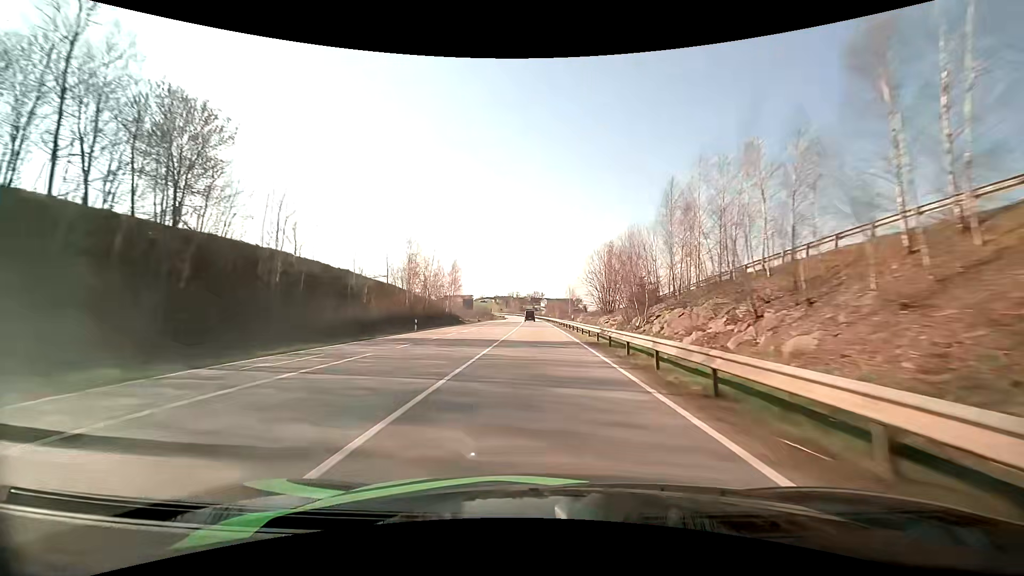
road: primary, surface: asphalt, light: Day
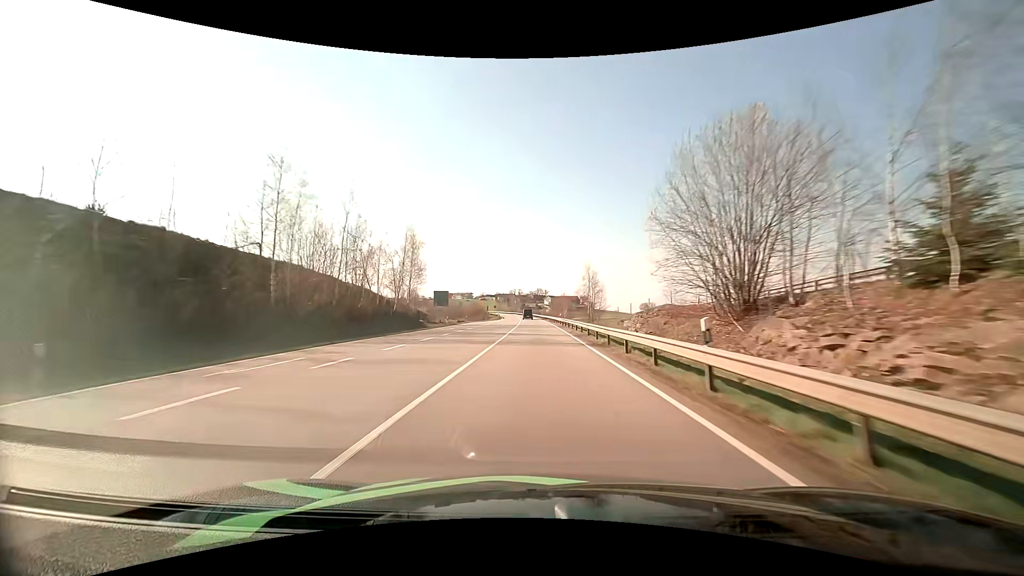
(-0.2, +31.9) m; -1°
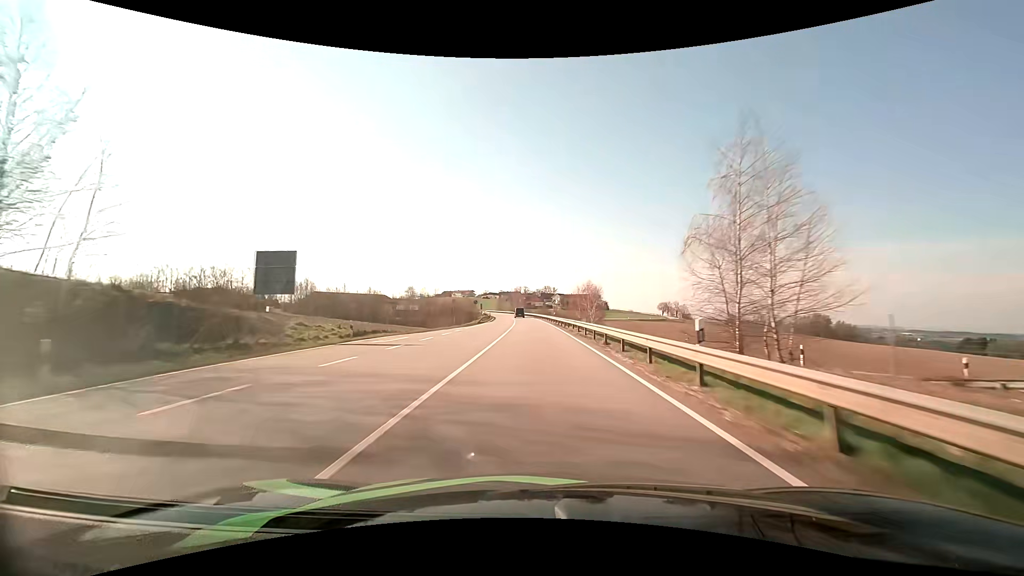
(-0.2, +47.8) m; -1°
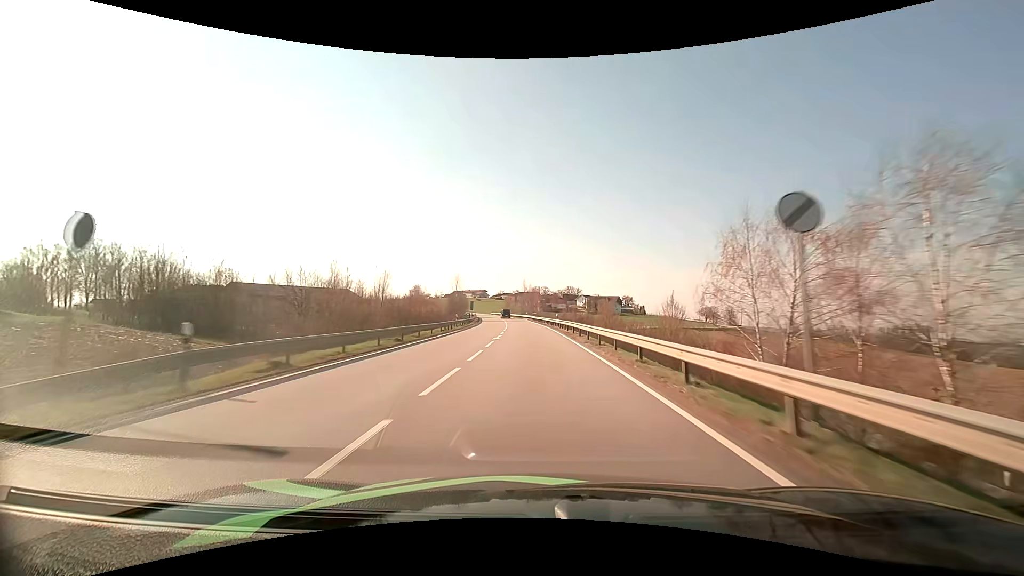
(-1.1, +63.6) m; -2°
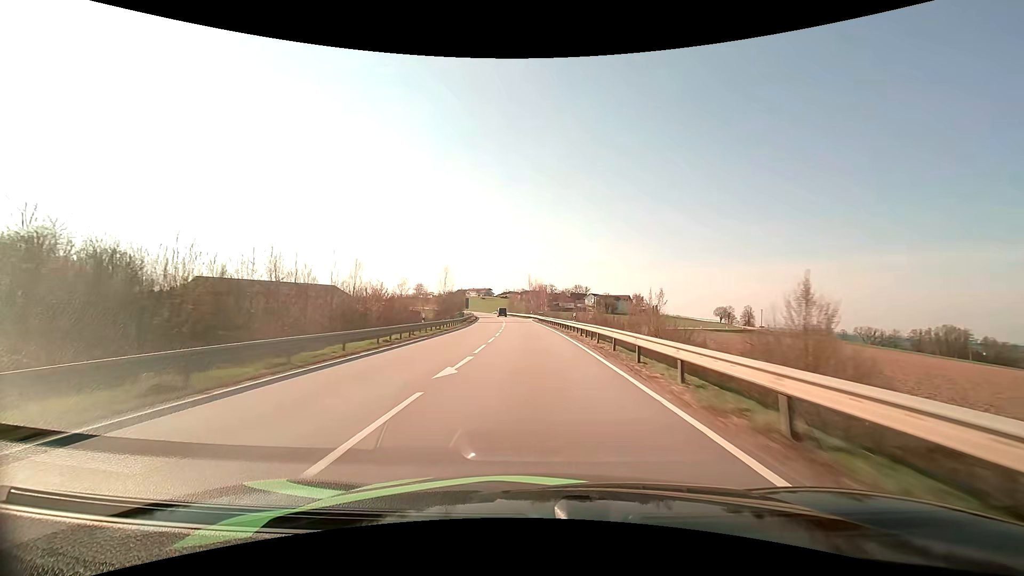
(-0.1, +16.0) m; -1°
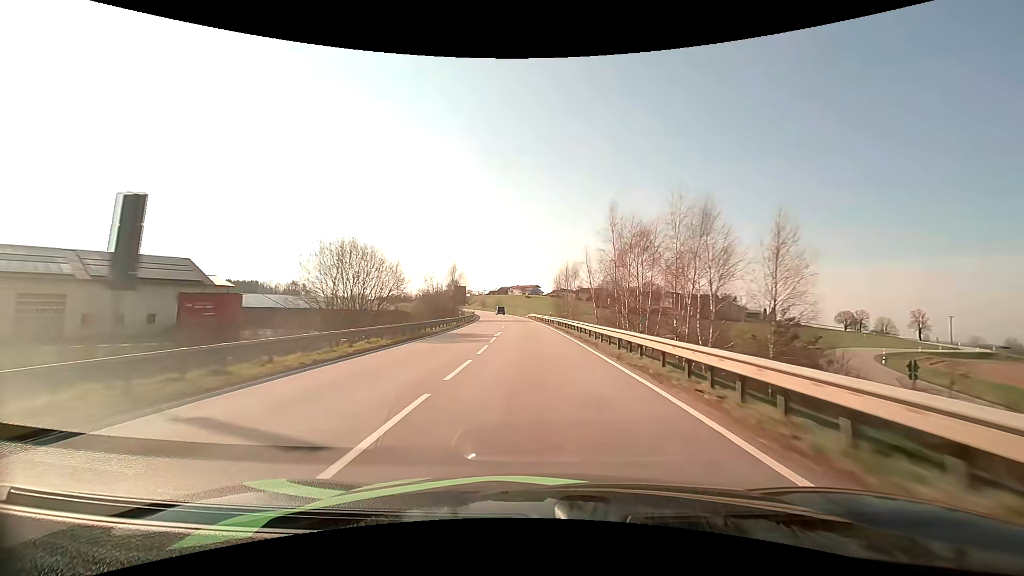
(-3.7, +79.0) m; -6°
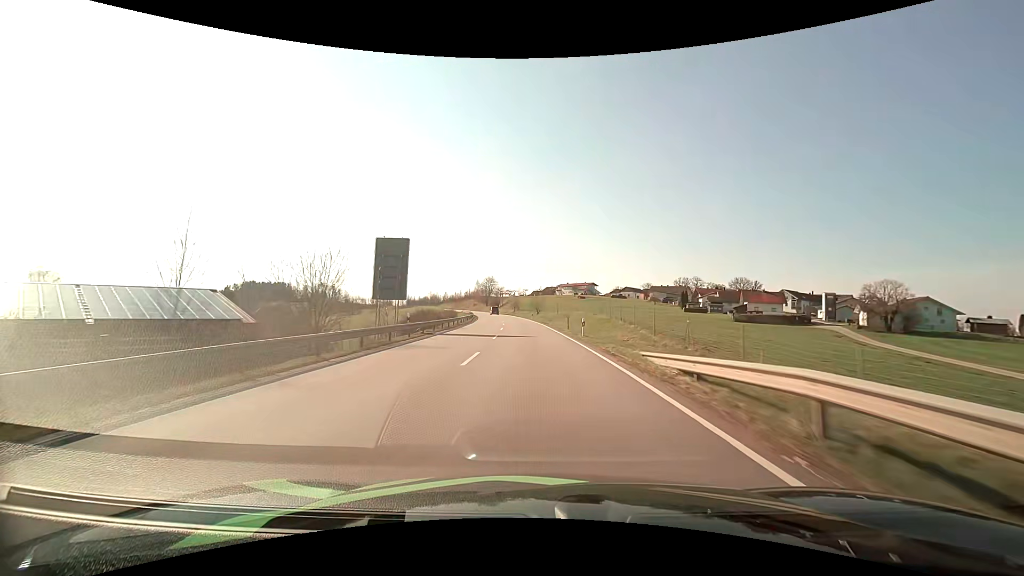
(-3.8, +77.3) m; -6°
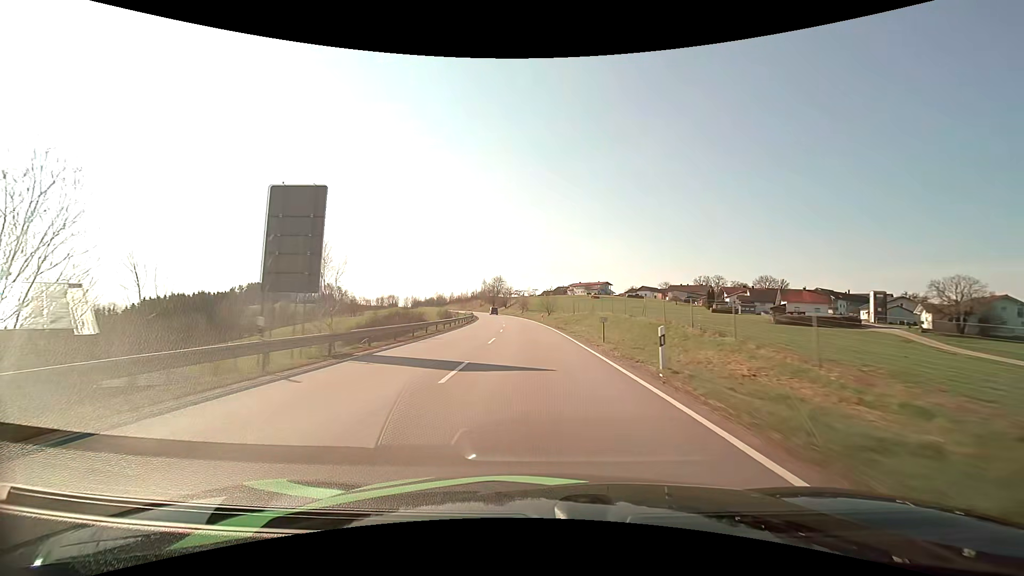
(-0.2, +15.3) m; -1°
(0, +10) (0, +20) (-1, +30) (-1, +40) (-2, +50) (-2, +60) (-3, +70) (-4, +80) (-6, +90) (-7, +100) m
